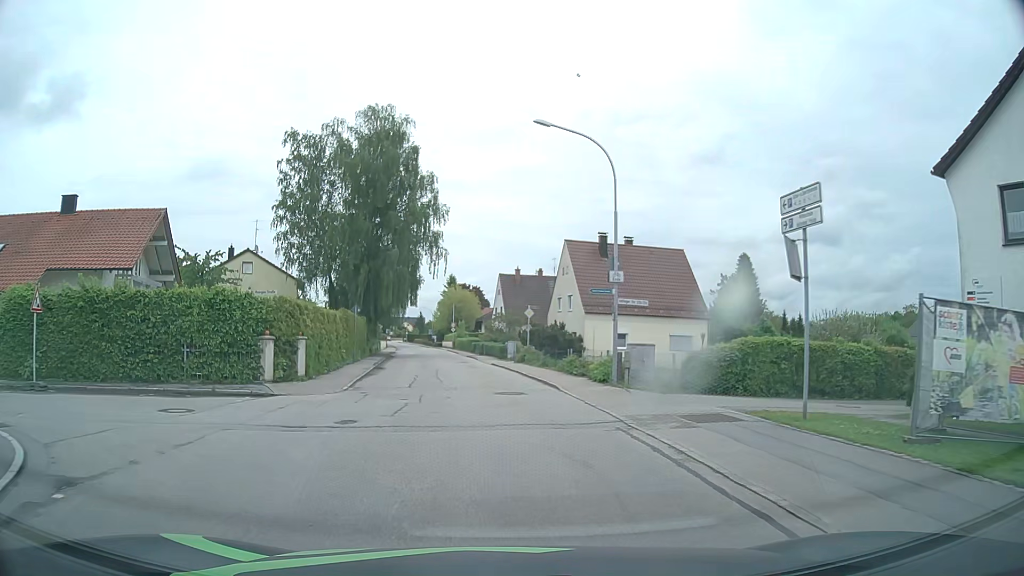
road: residential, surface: asphalt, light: Day
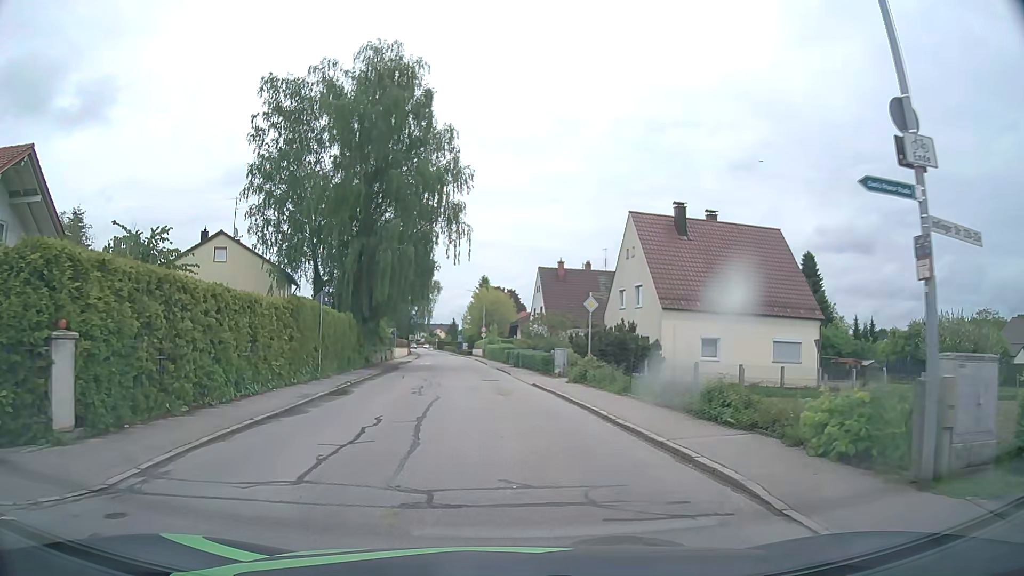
(-0.3, +13.5) m; -2°
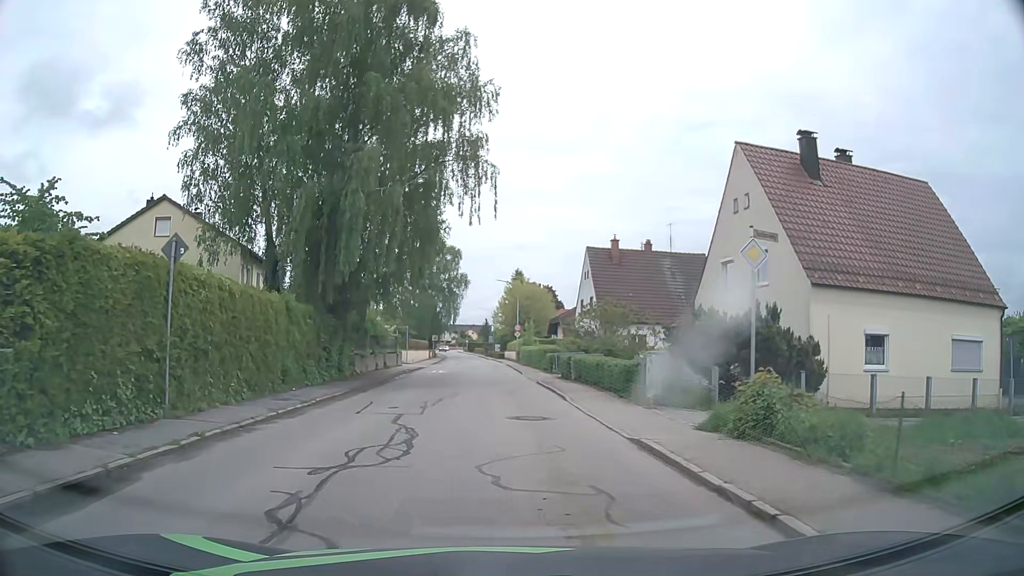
(-0.4, +13.4) m; -4°
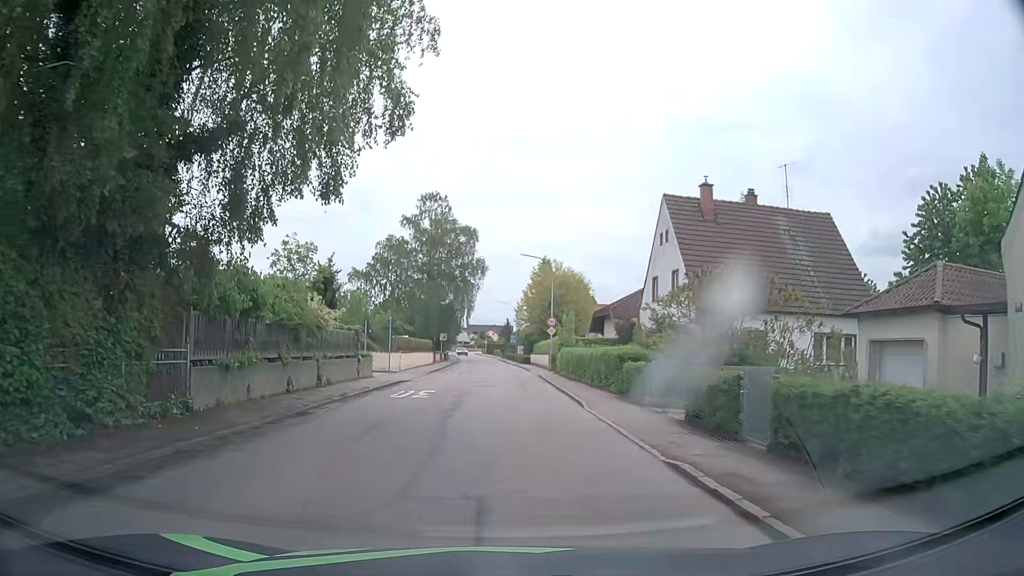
(-0.3, +17.9) m; -1°
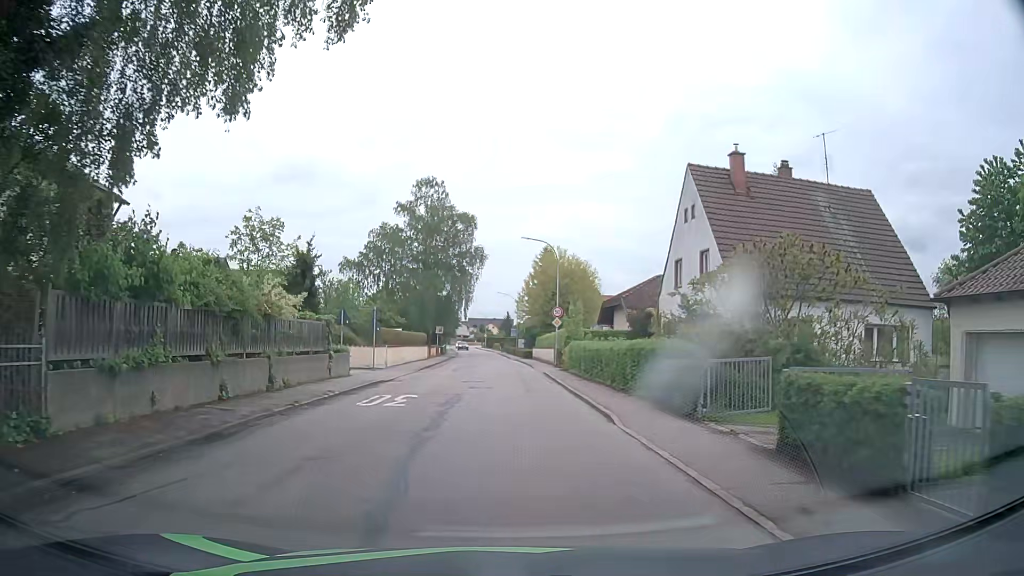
(0.0, +4.5) m; 0°
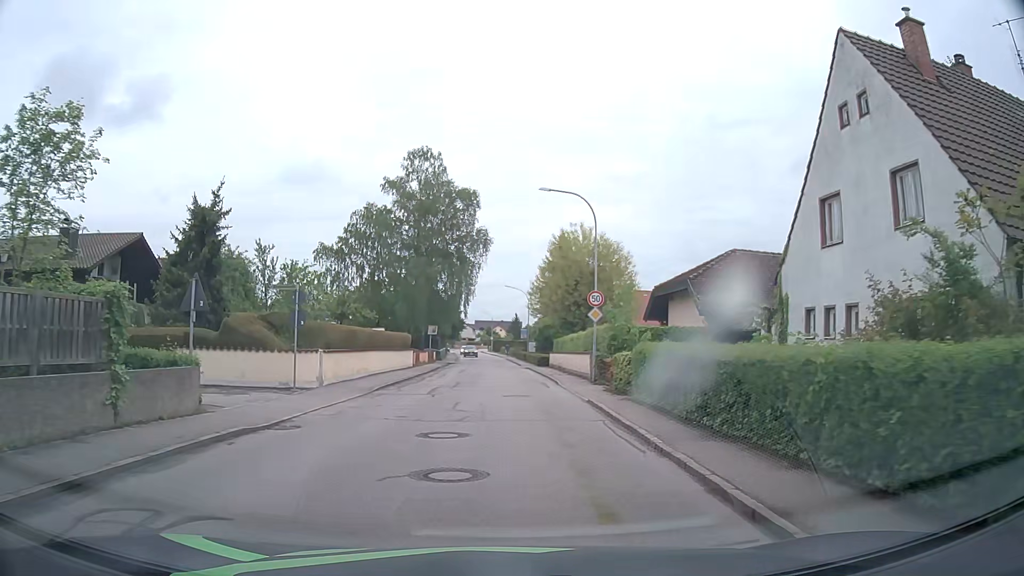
(-0.2, +13.5) m; -2°
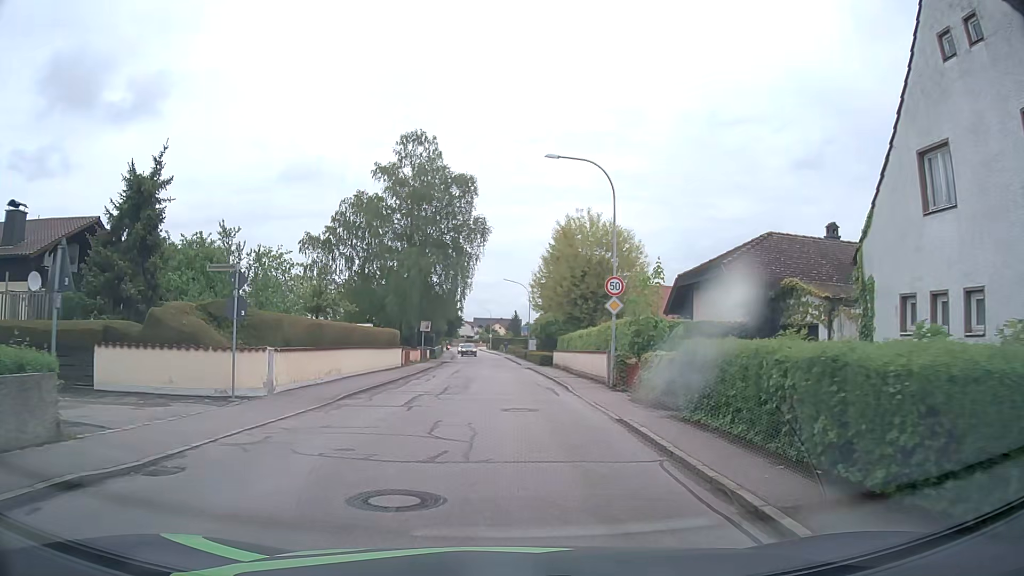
(+0.1, +4.5) m; +1°
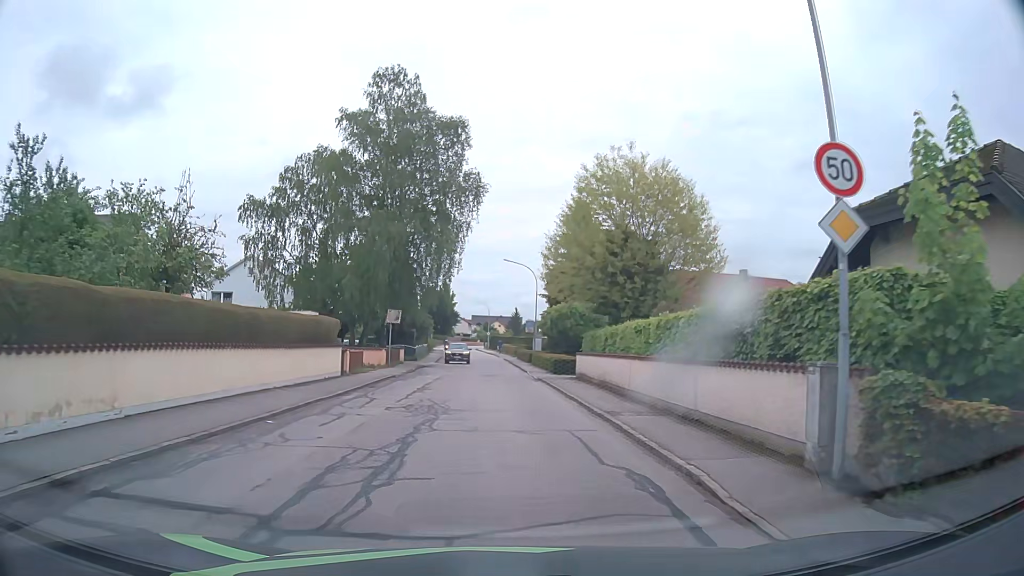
(0.0, +14.7) m; 0°
(0, +10) (0, +20) (0, +30) (0, +40) (-1, +50) (-1, +60) (-2, +70) (-3, +80) (-4, +90) (-5, +100) m
